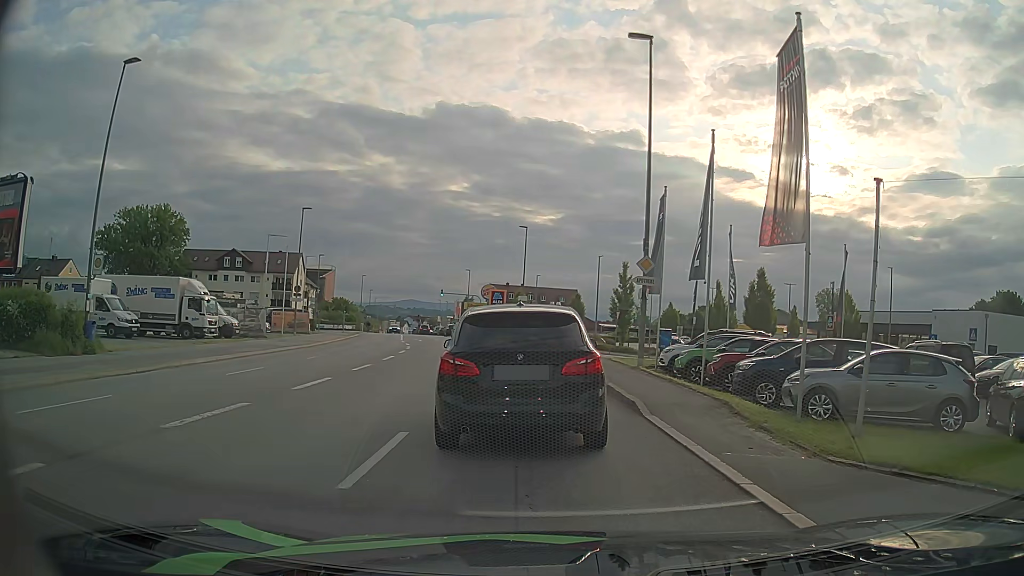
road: tertiary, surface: asphalt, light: Day
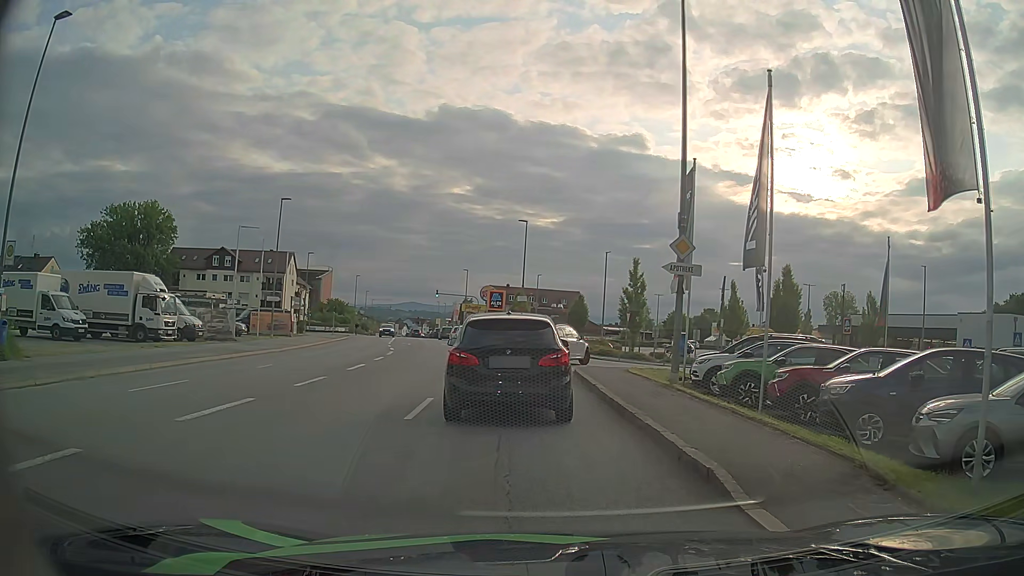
(0.0, +5.1) m; 0°
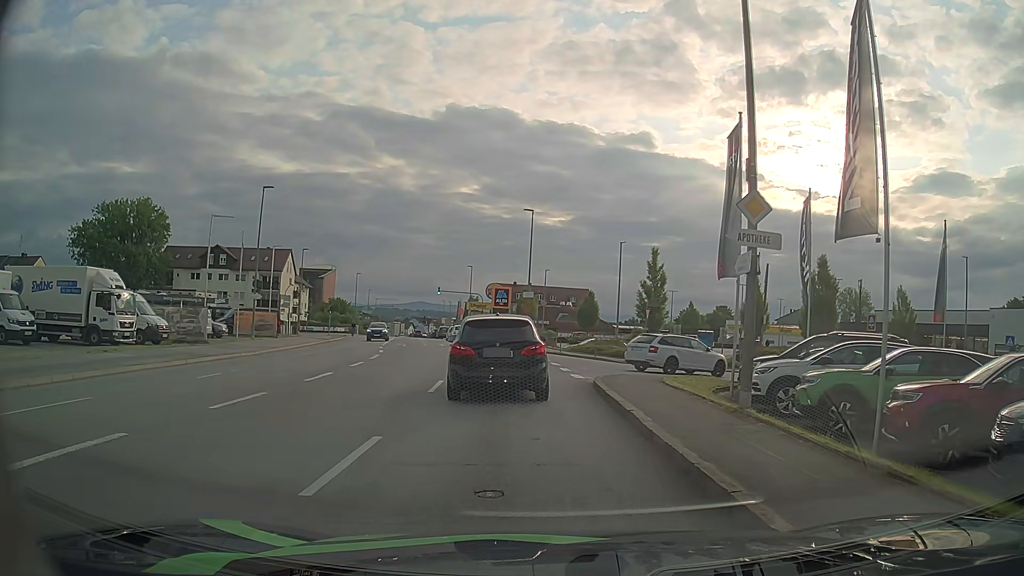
(0.0, +4.7) m; 0°
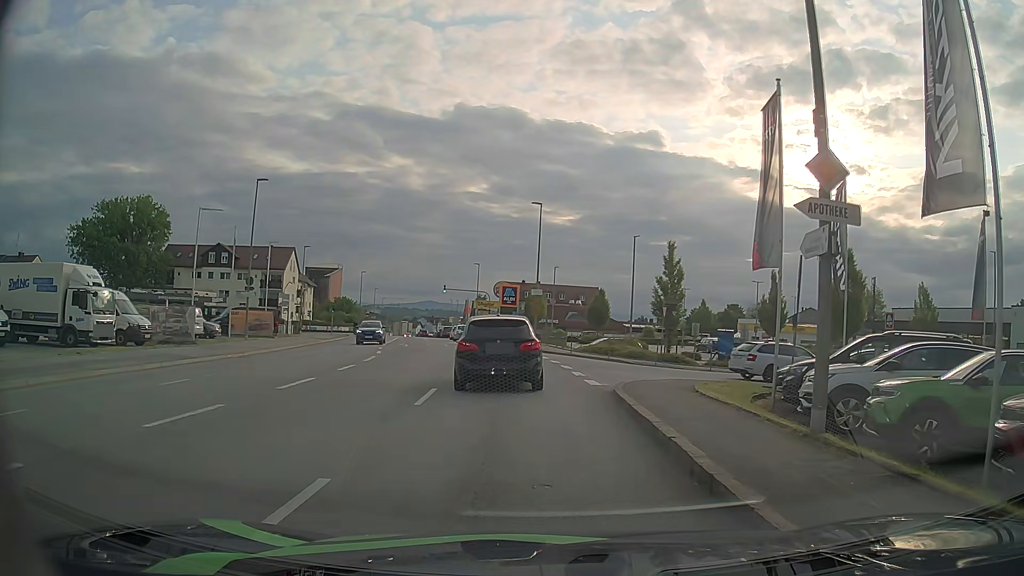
(0.0, +2.4) m; -1°
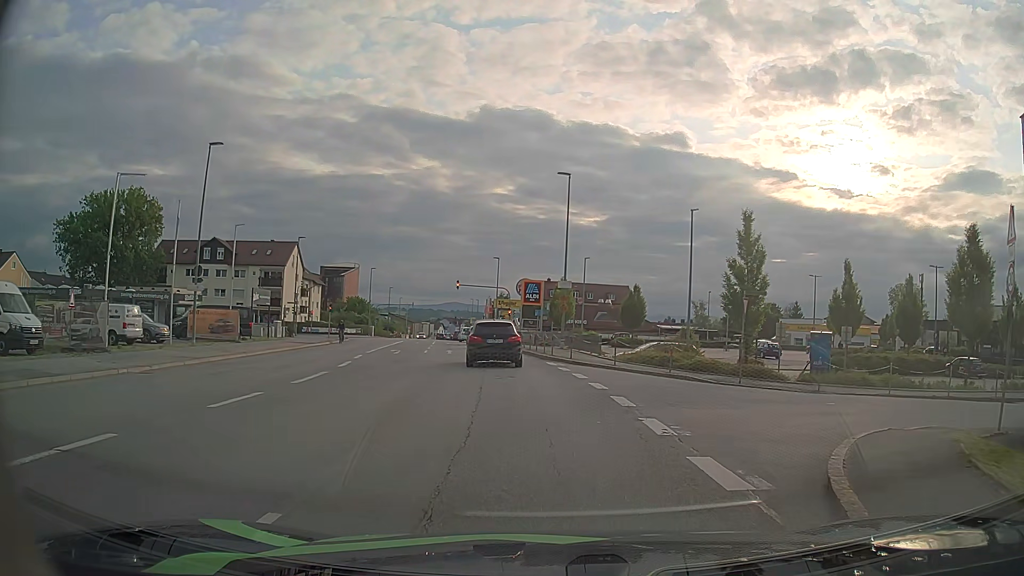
(-0.2, +9.9) m; -2°
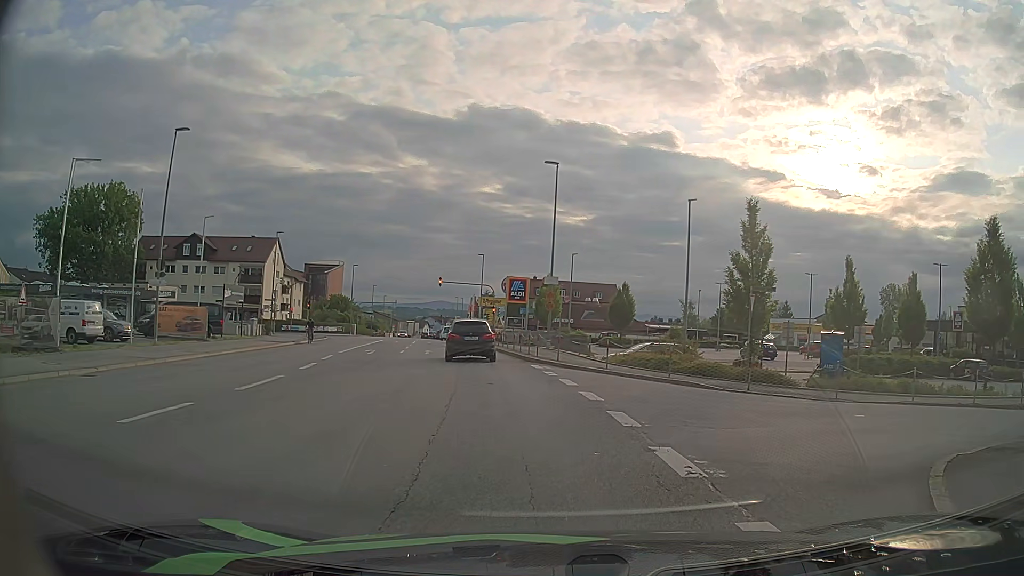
(0.0, +2.4) m; 0°
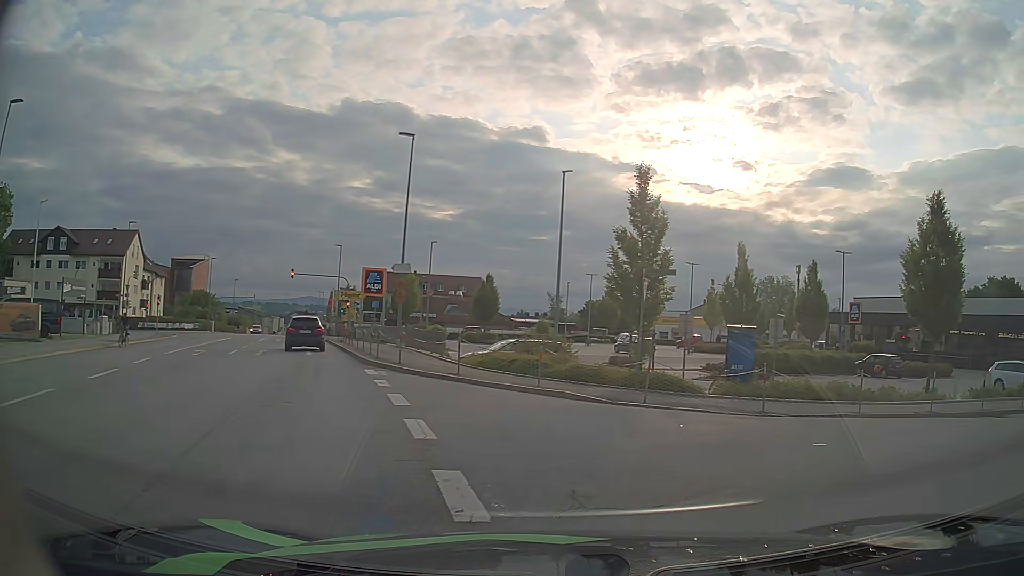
(+0.4, +4.6) m; +12°
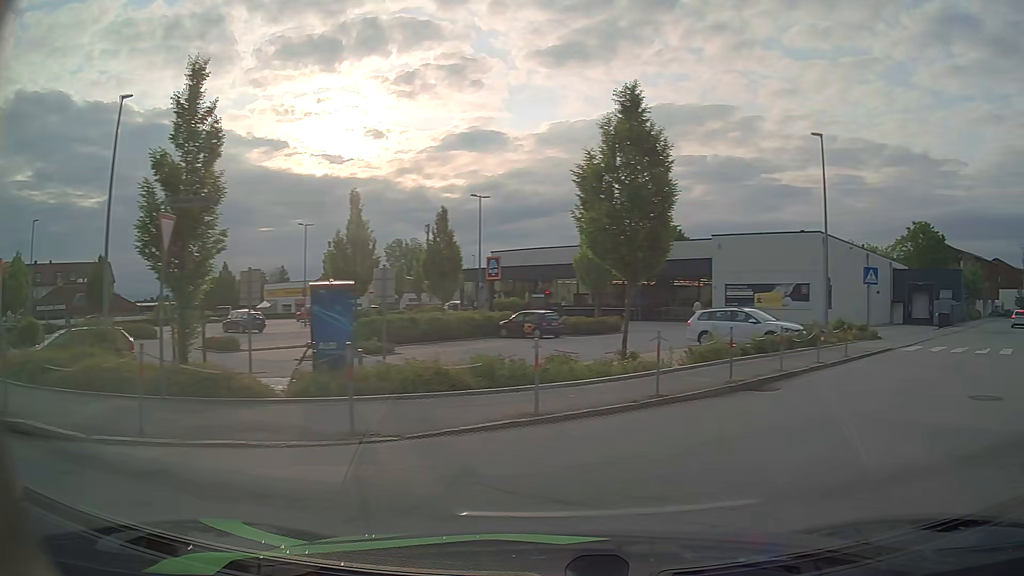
(+1.7, +6.6) m; +31°
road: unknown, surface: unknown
